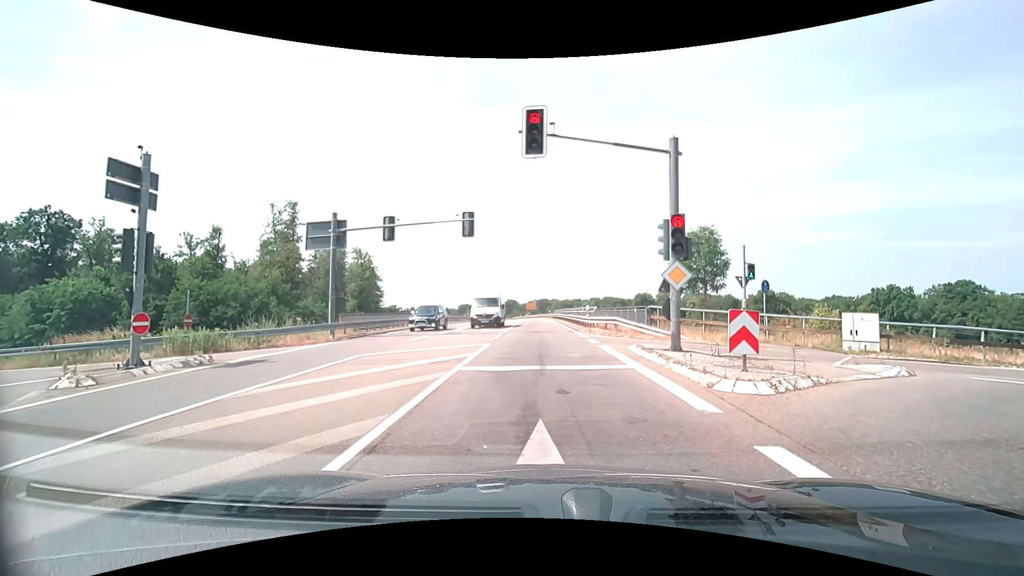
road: secondary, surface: asphalt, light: Day
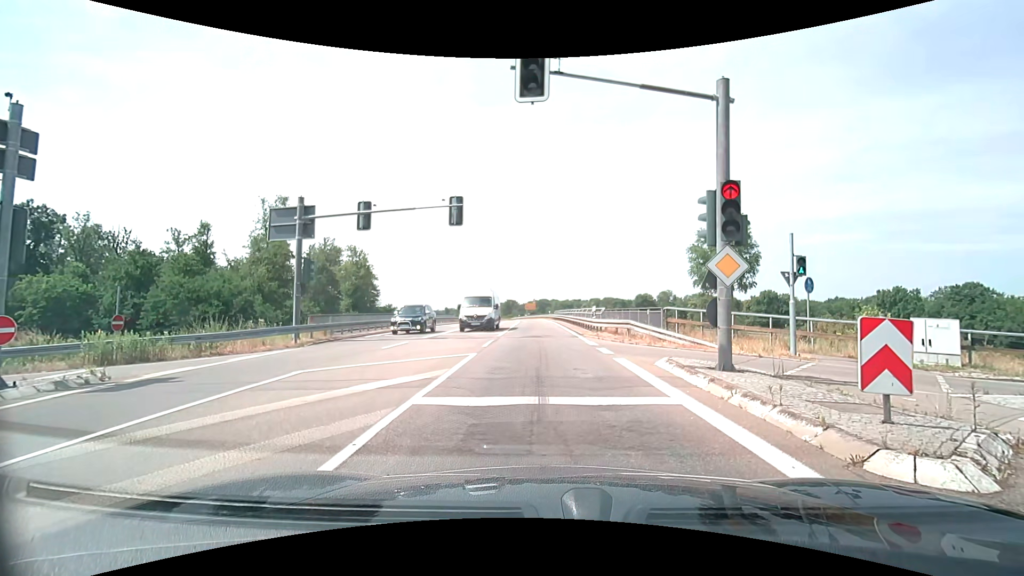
(0.0, +3.4) m; 0°
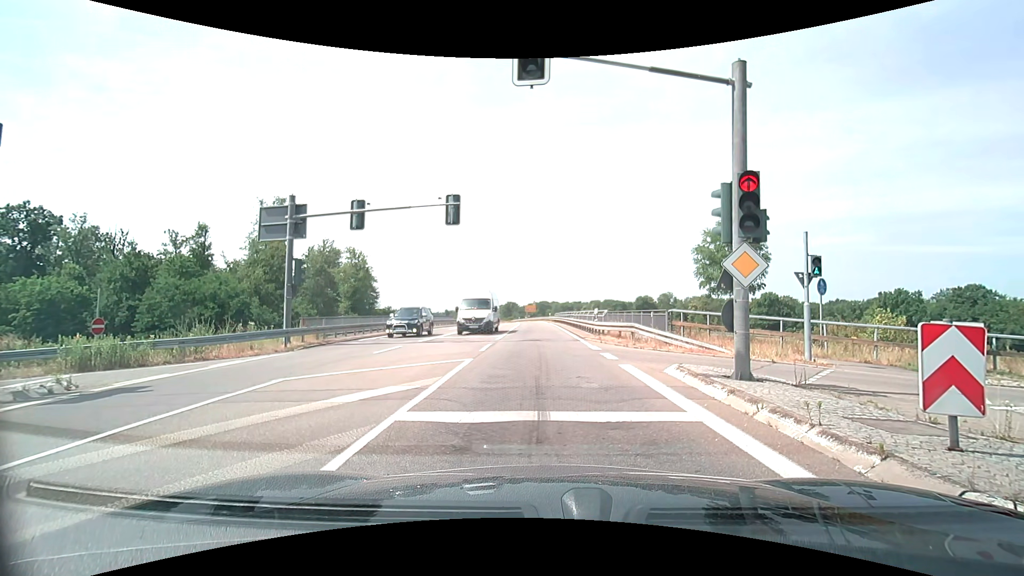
(0.0, +0.9) m; 0°
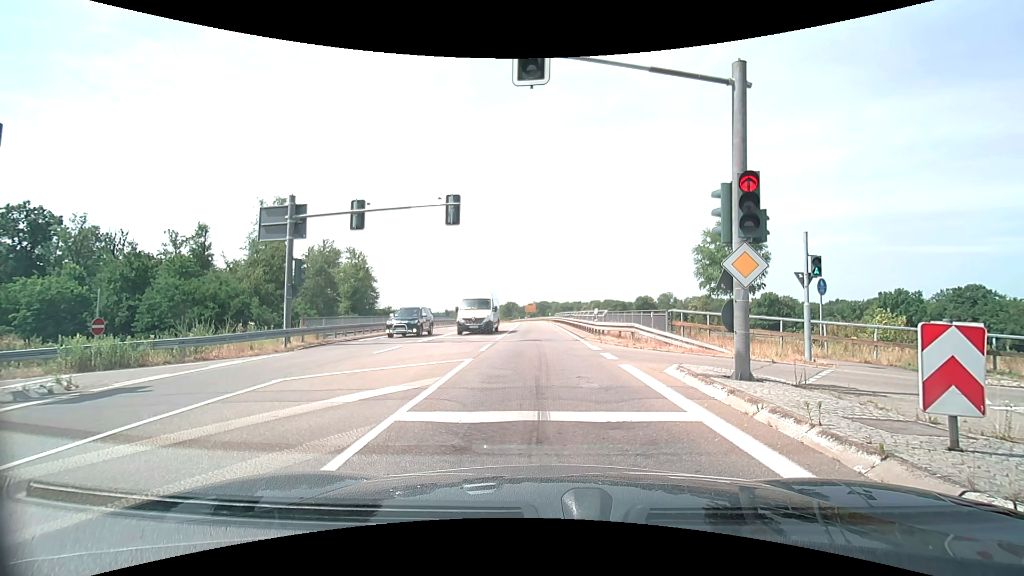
(0.0, 0.0) m; 0°
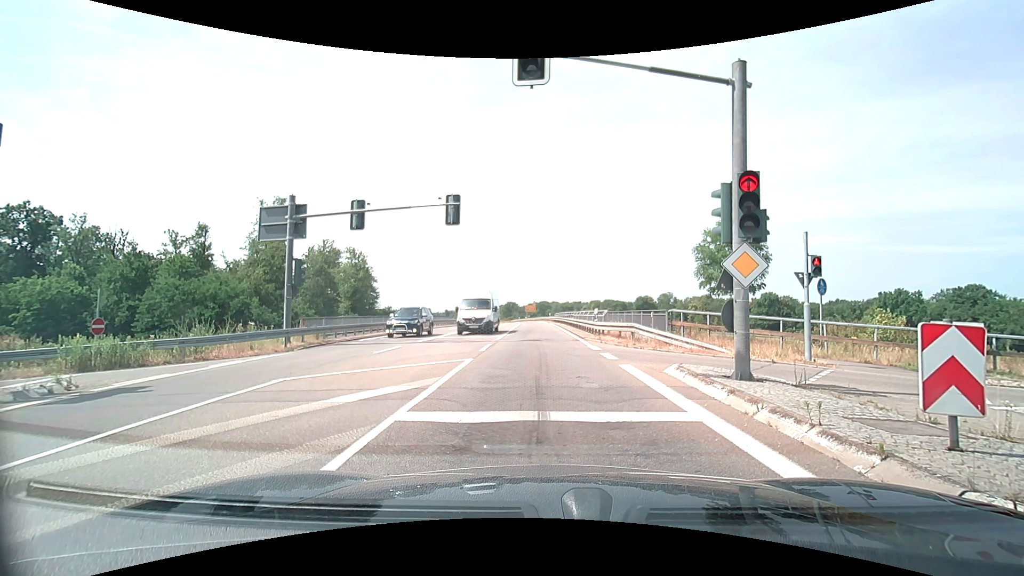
(0.0, 0.0) m; 0°
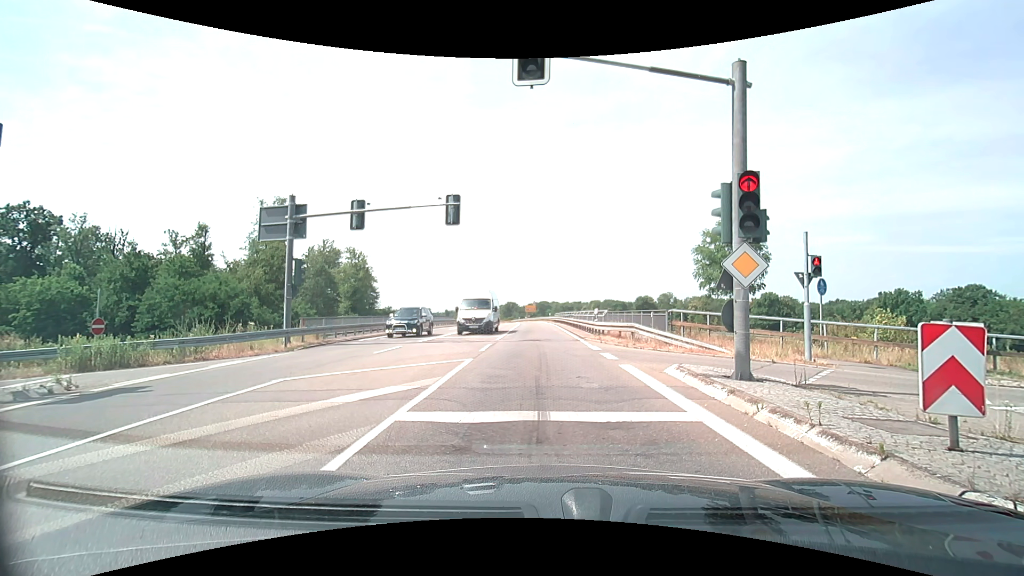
(0.0, 0.0) m; 0°
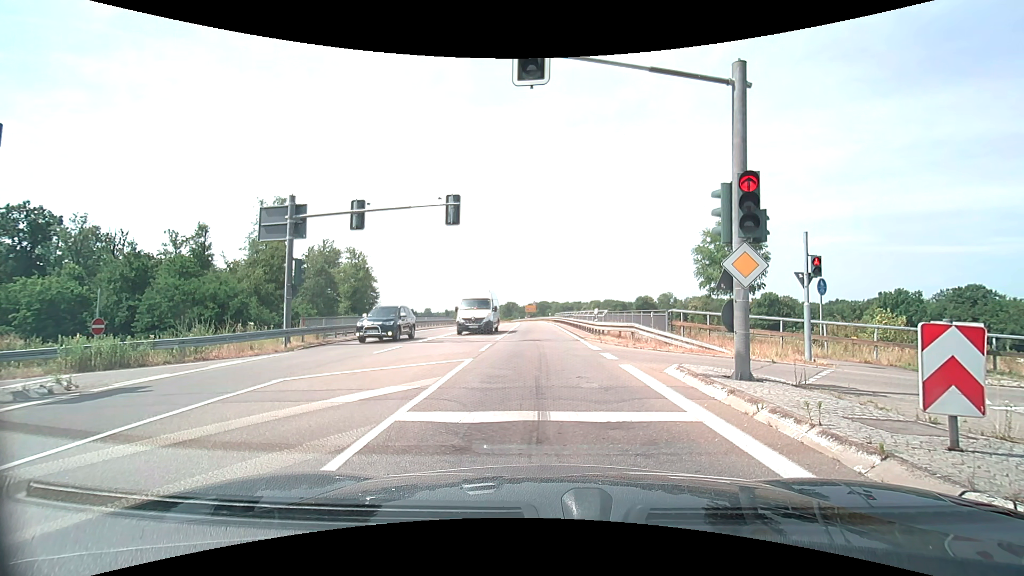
(0.0, 0.0) m; 0°
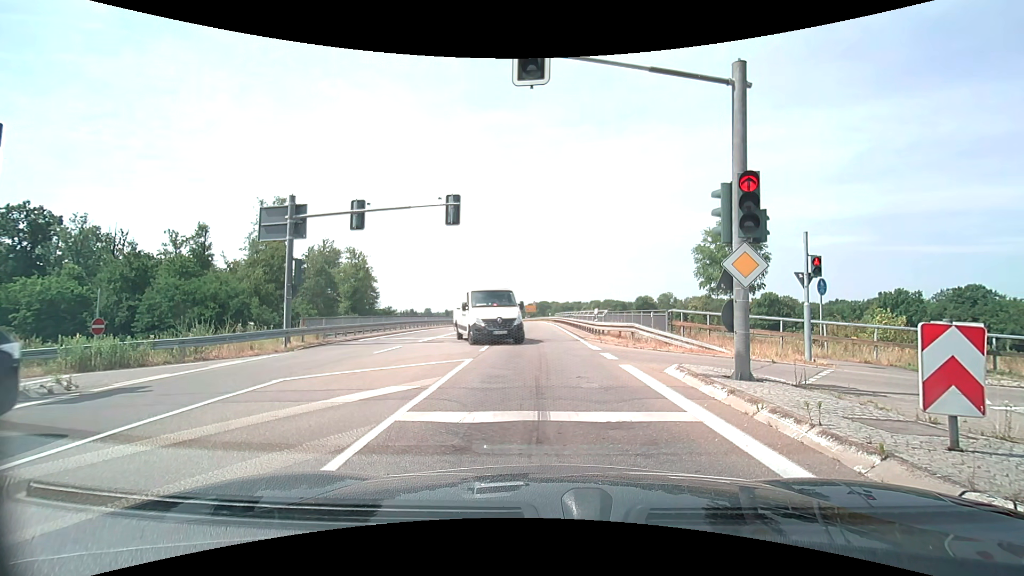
(0.0, 0.0) m; 0°
(0, +10) (0, +20) (-1, +30) (-1, +40) (-1, +50) (-2, +60) (-2, +70) (-3, +80) (-4, +90) (-5, +100) m
